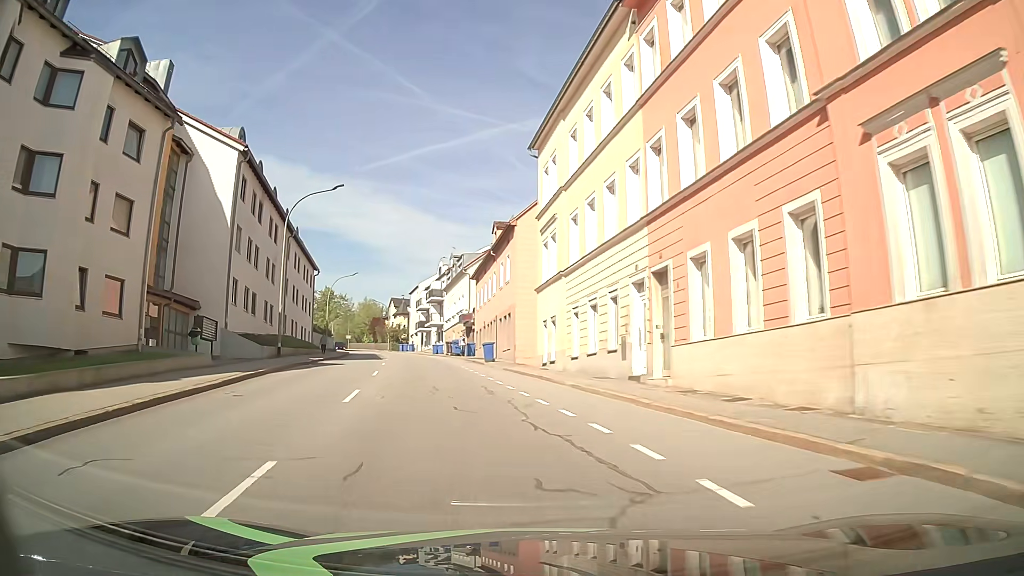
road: tertiary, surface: asphalt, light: Day
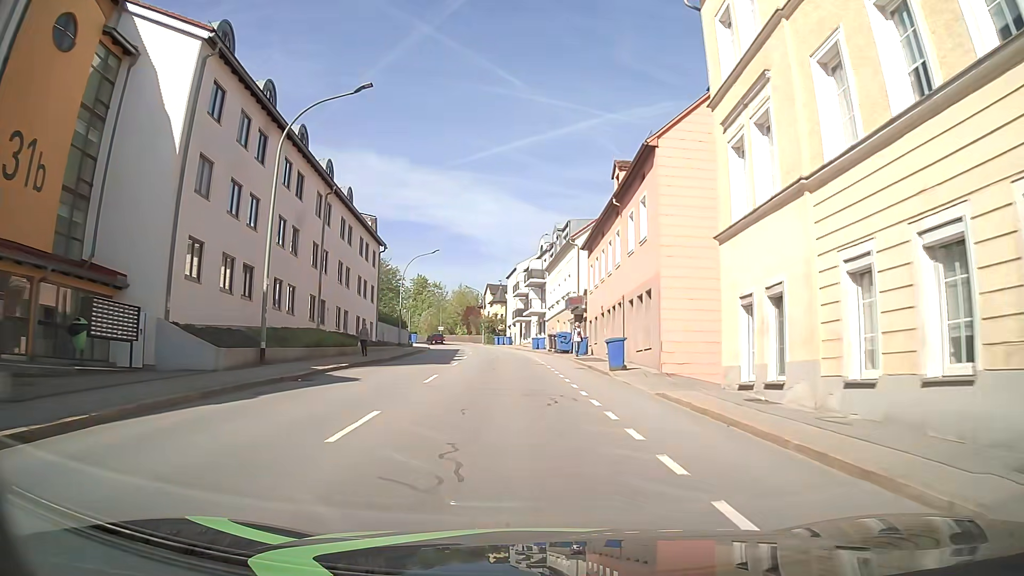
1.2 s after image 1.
(-1.6, +14.4) m; -10°
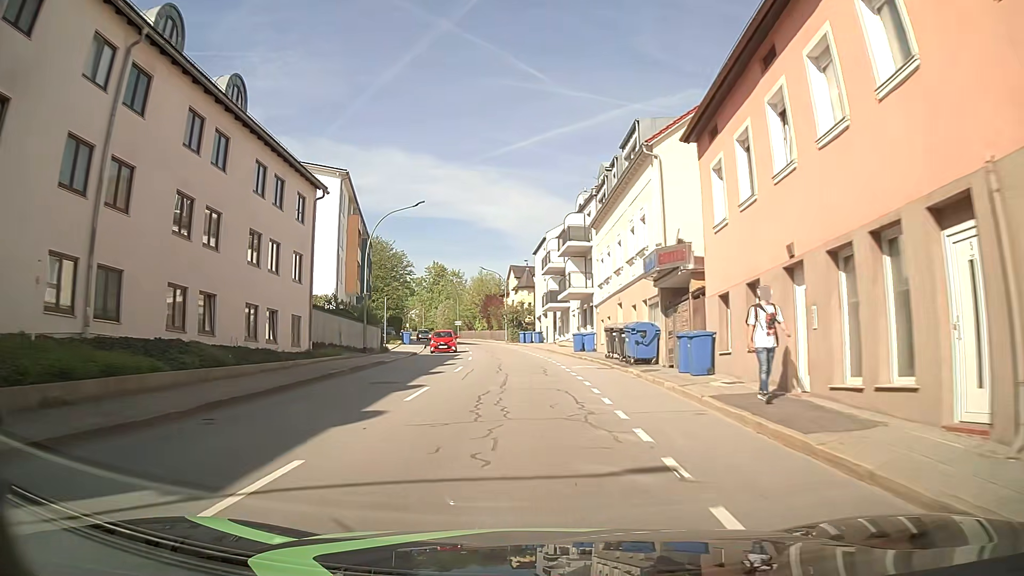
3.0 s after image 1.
(-0.2, +22.3) m; -2°
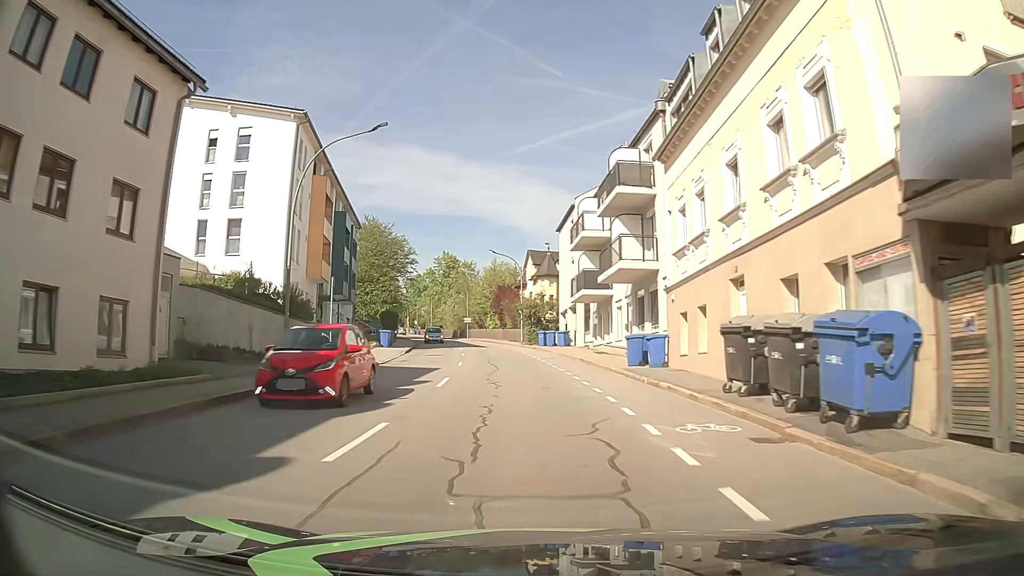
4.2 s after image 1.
(-0.2, +15.4) m; -2°
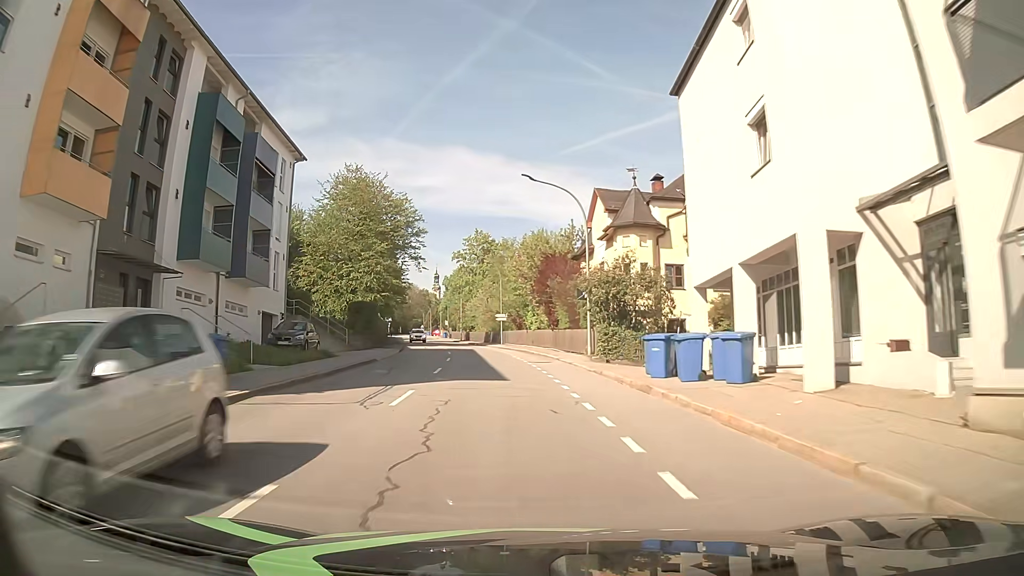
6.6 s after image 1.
(-1.0, +31.4) m; -5°
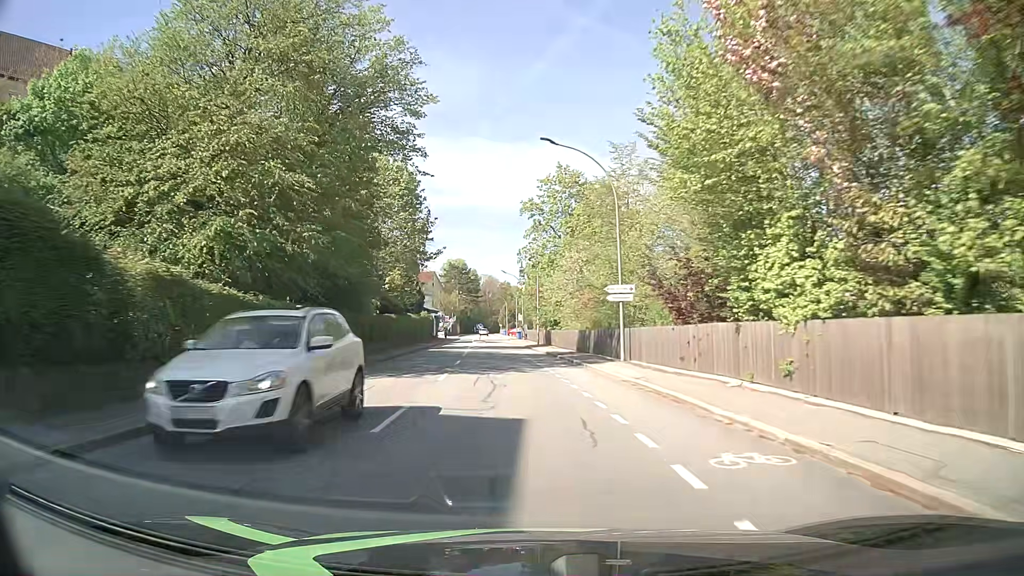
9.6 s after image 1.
(-2.6, +39.5) m; -7°
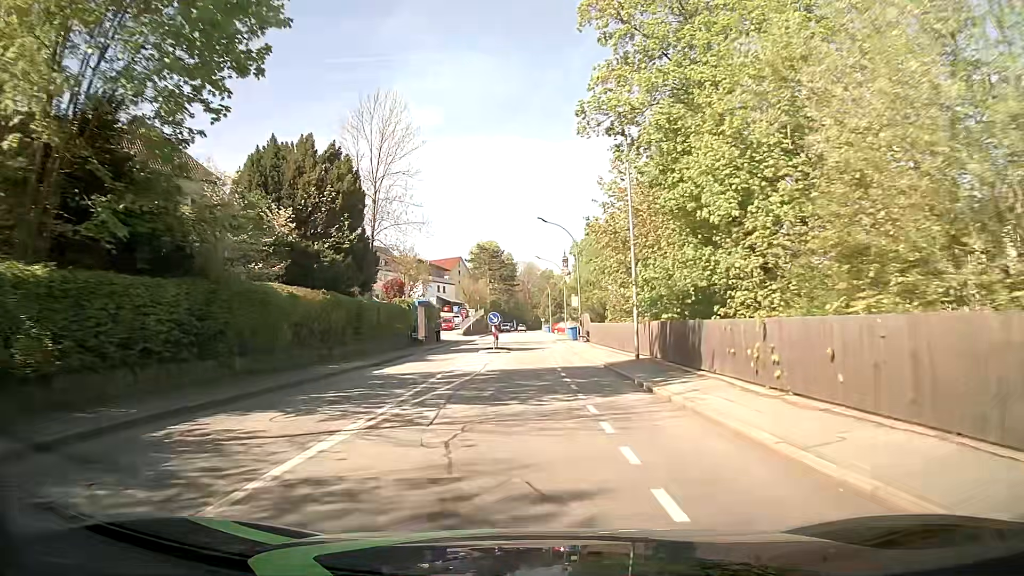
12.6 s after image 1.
(-1.8, +38.9) m; -4°
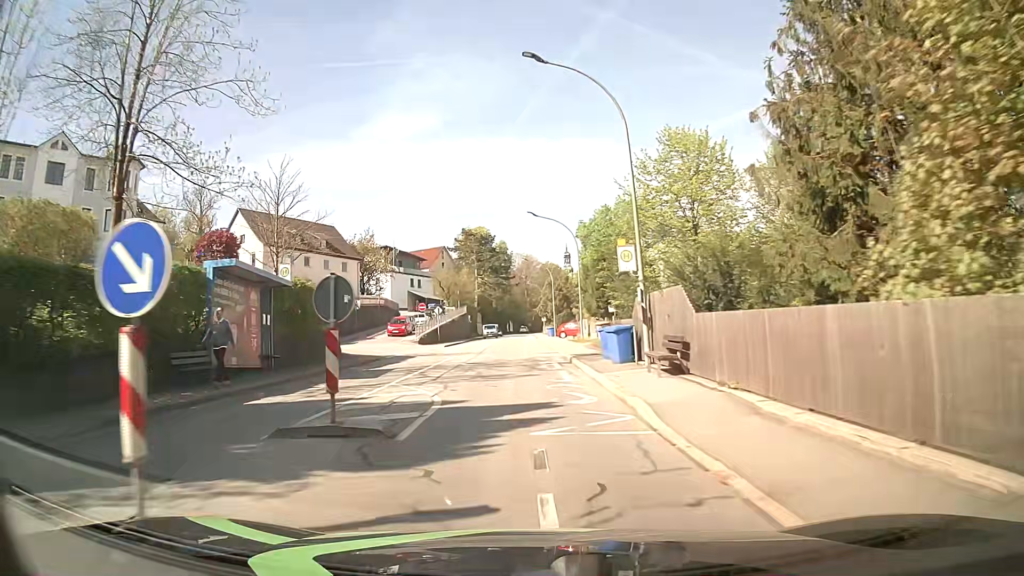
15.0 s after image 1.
(+0.6, +30.2) m; 0°
(0, +10) (-1, +20) (-1, +30) (-1, +40) (-2, +50) (-2, +60) (-2, +70) (-3, +80) (-3, +90) (-3, +100) m
